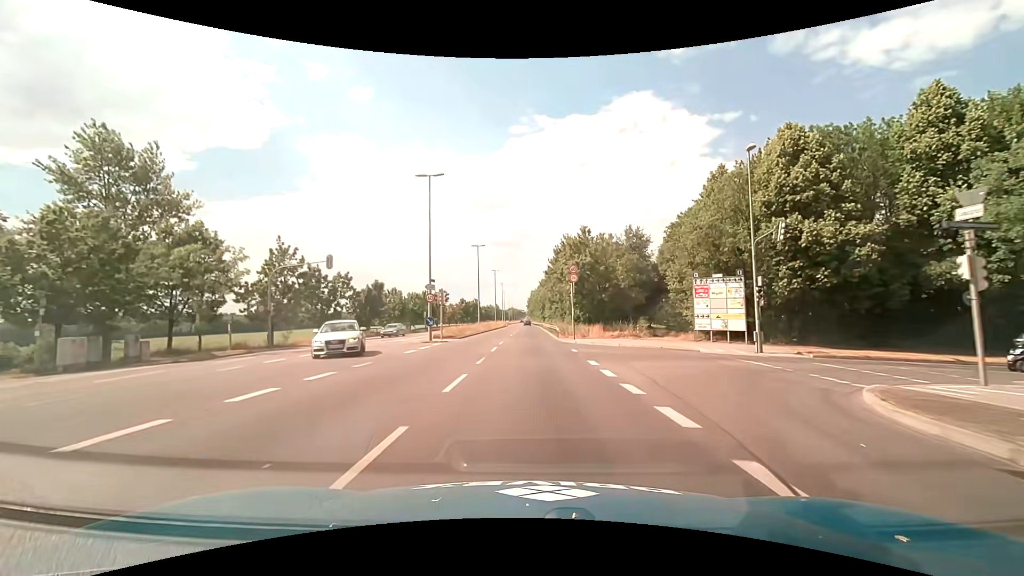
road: primary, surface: asphalt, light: Day
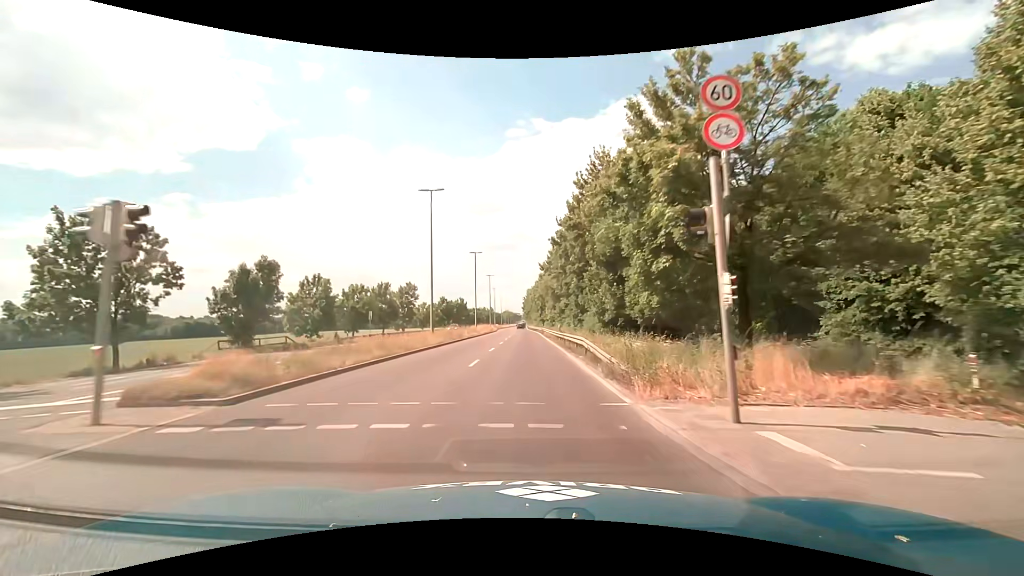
(+0.1, +27.2) m; 0°
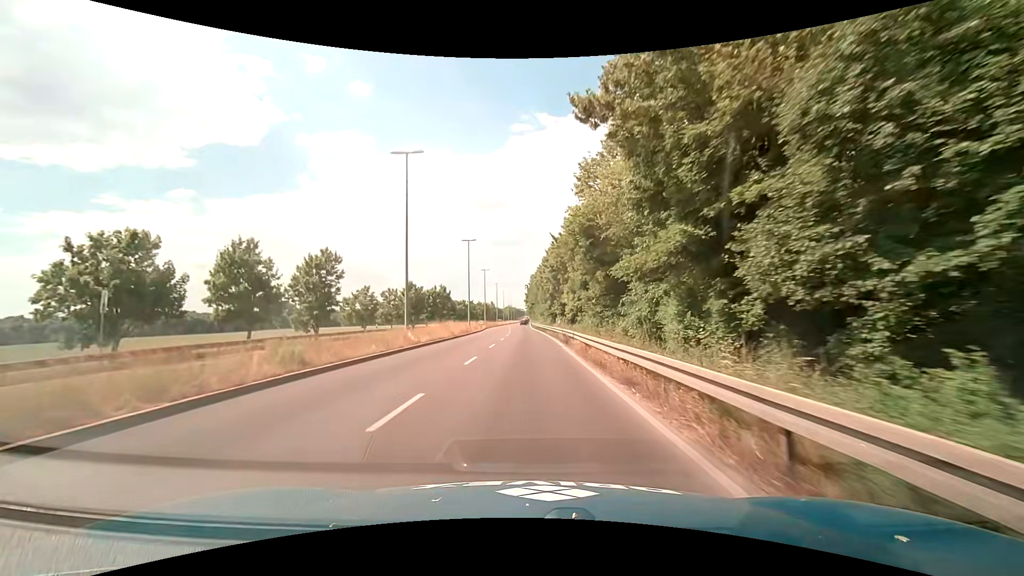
(0.0, +36.8) m; 0°
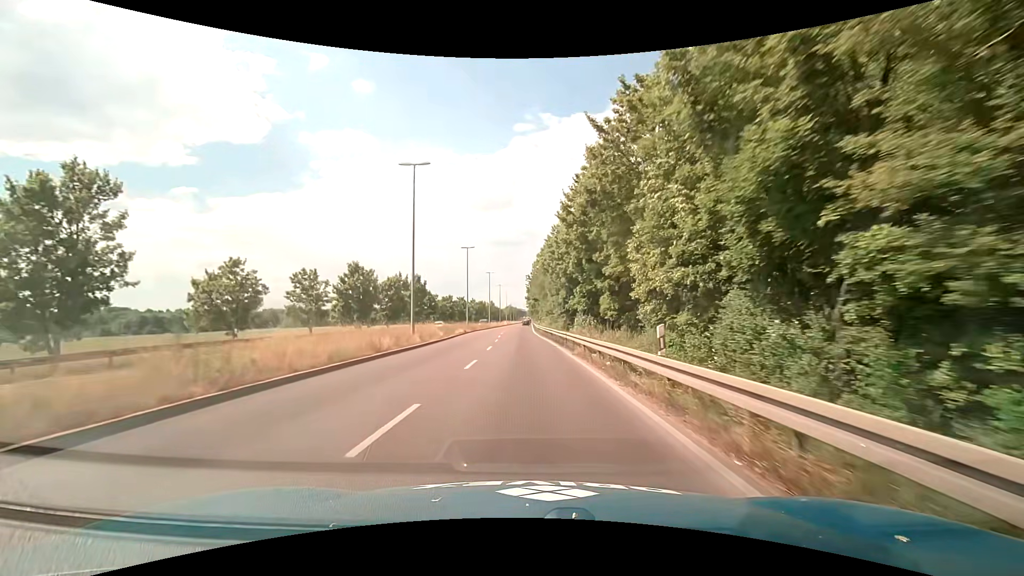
(-0.2, +28.2) m; -1°
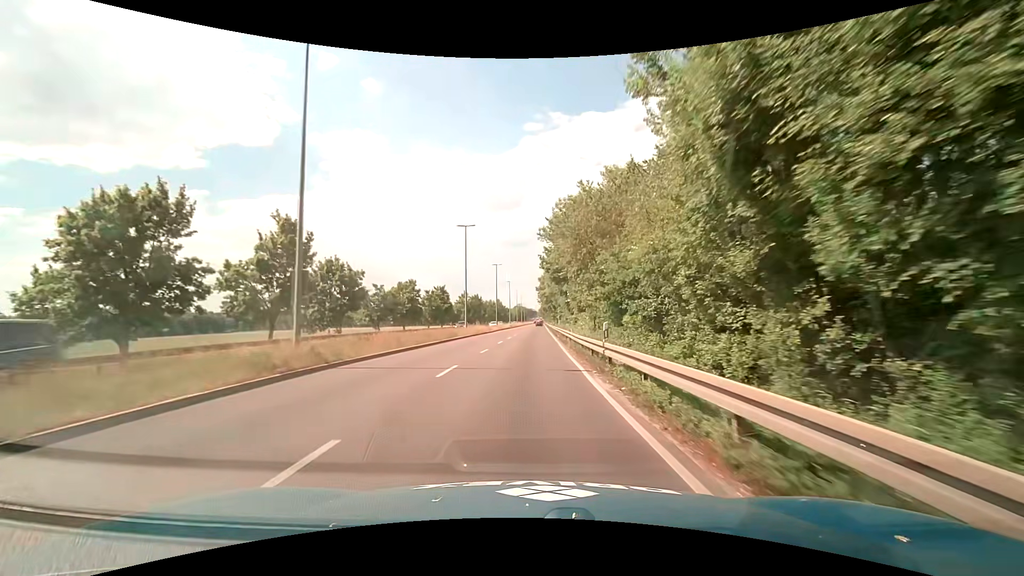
(-0.1, +47.6) m; -1°
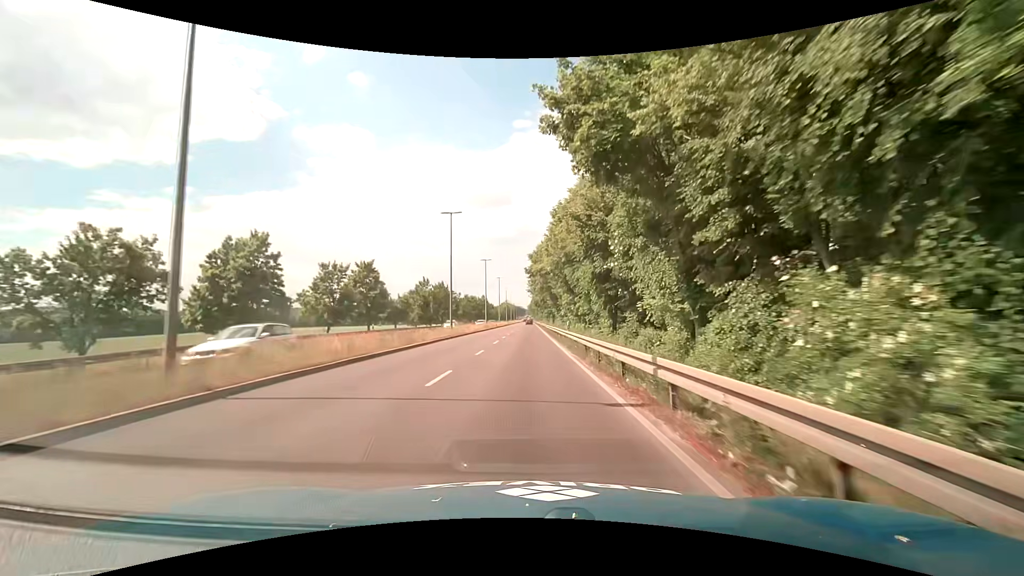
(+0.5, +37.7) m; +2°
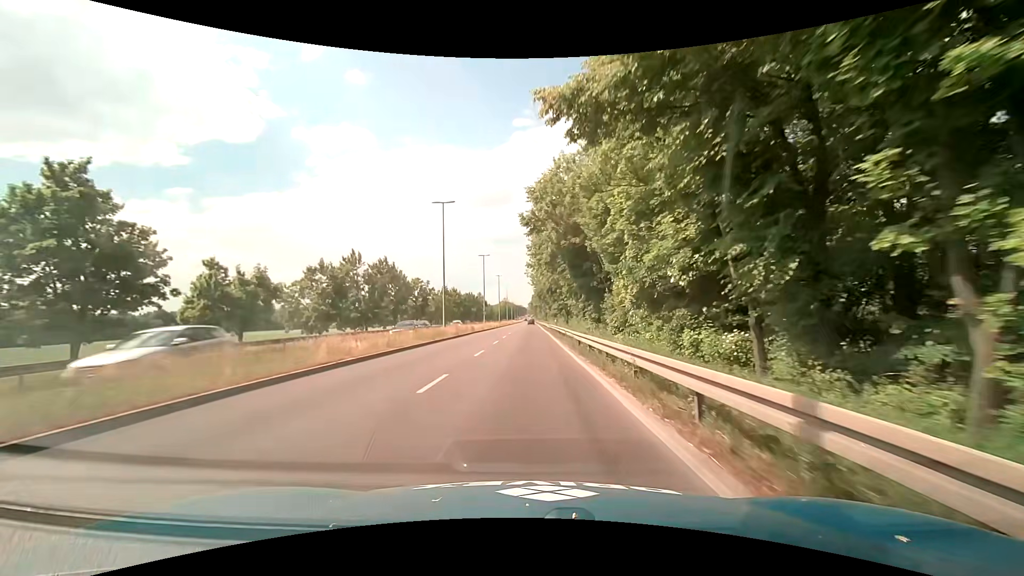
(0.0, +37.2) m; 0°
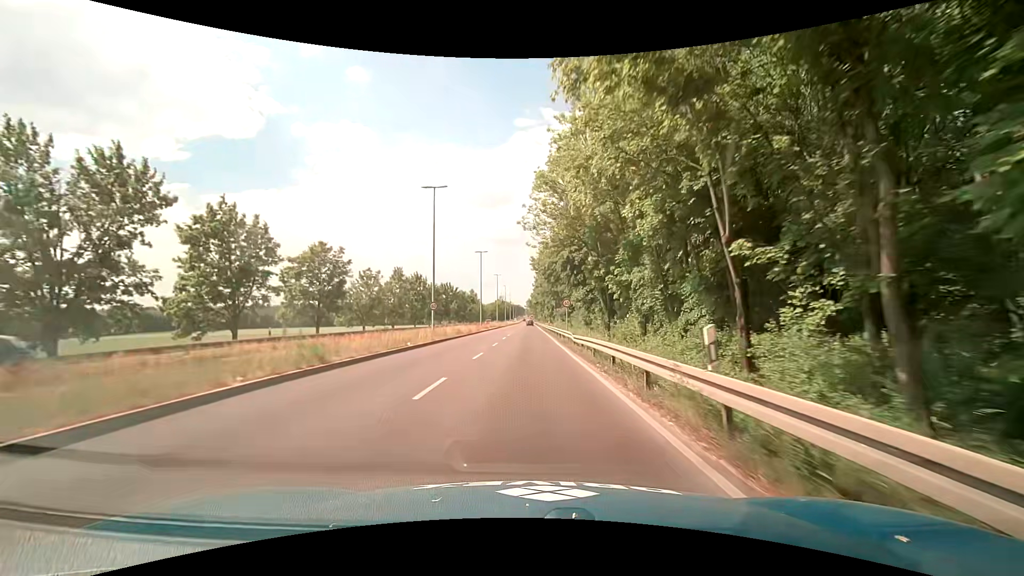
(-0.2, +36.8) m; 0°
(0, +10) (0, +20) (0, +30) (0, +40) (0, +50) (0, +60) (+1, +70) (+1, +80) (+1, +90) (+1, +100) m
